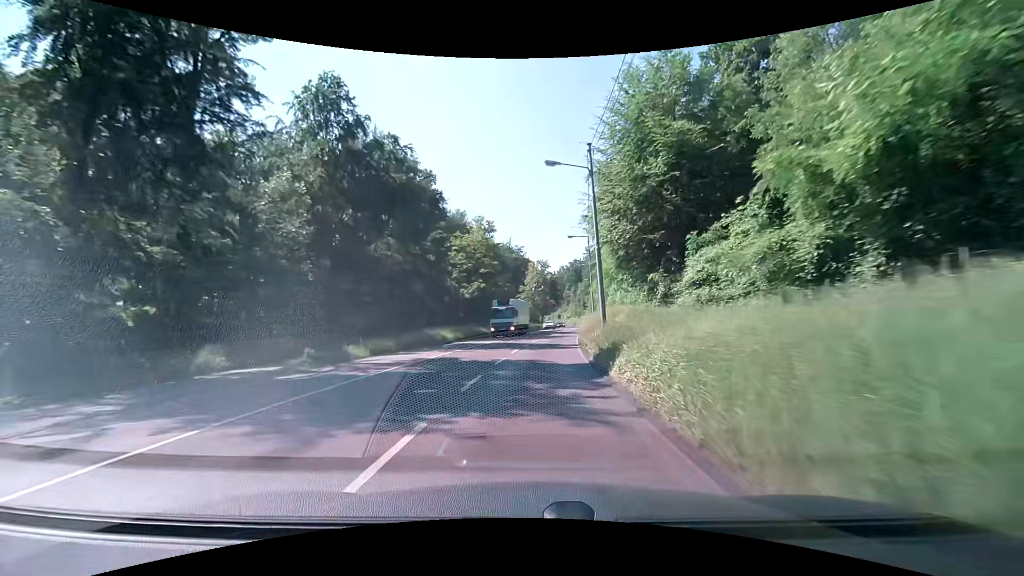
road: secondary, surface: asphalt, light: Day
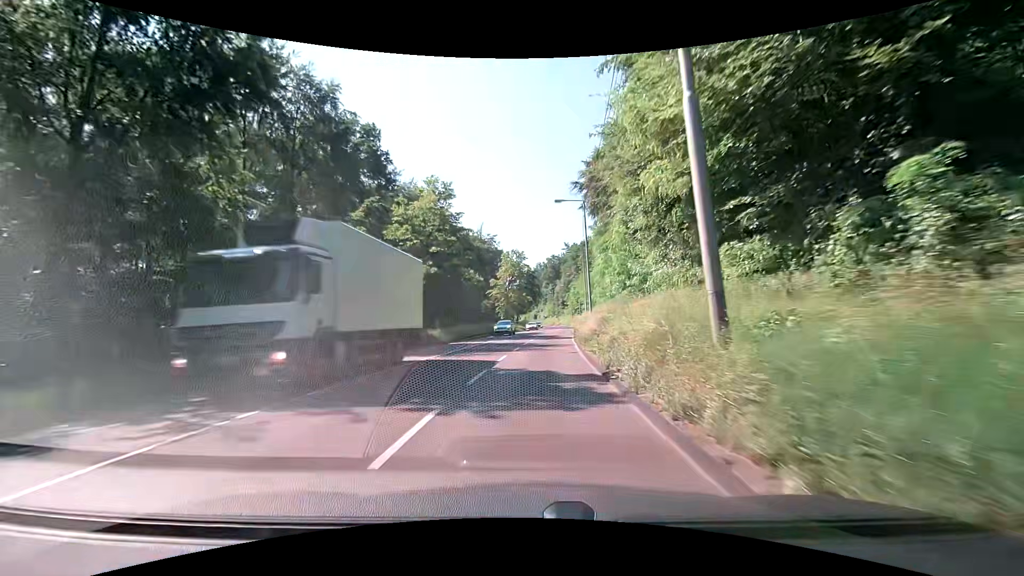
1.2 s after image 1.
(+0.5, +17.3) m; +3°
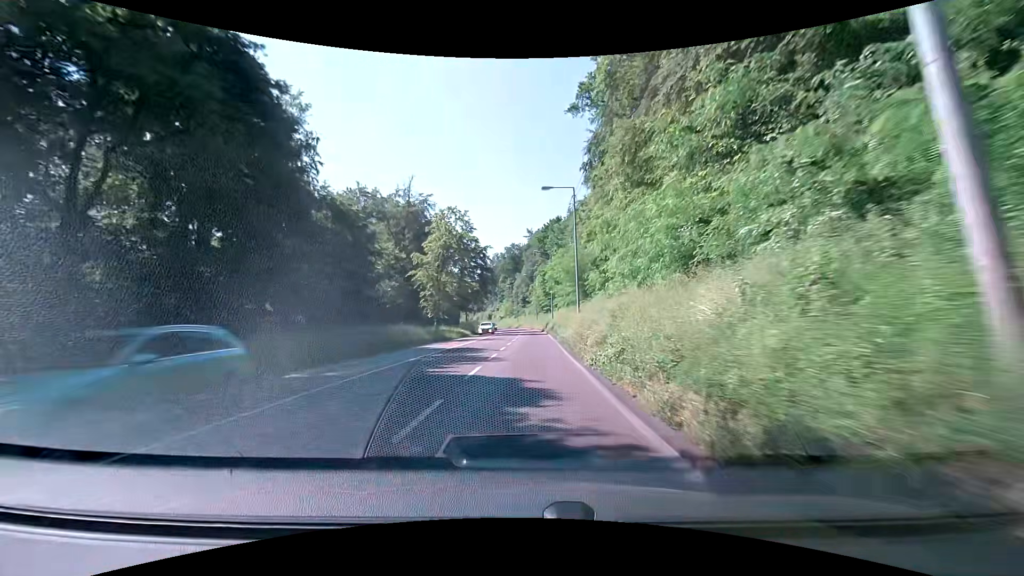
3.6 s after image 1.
(+1.6, +35.8) m; +5°
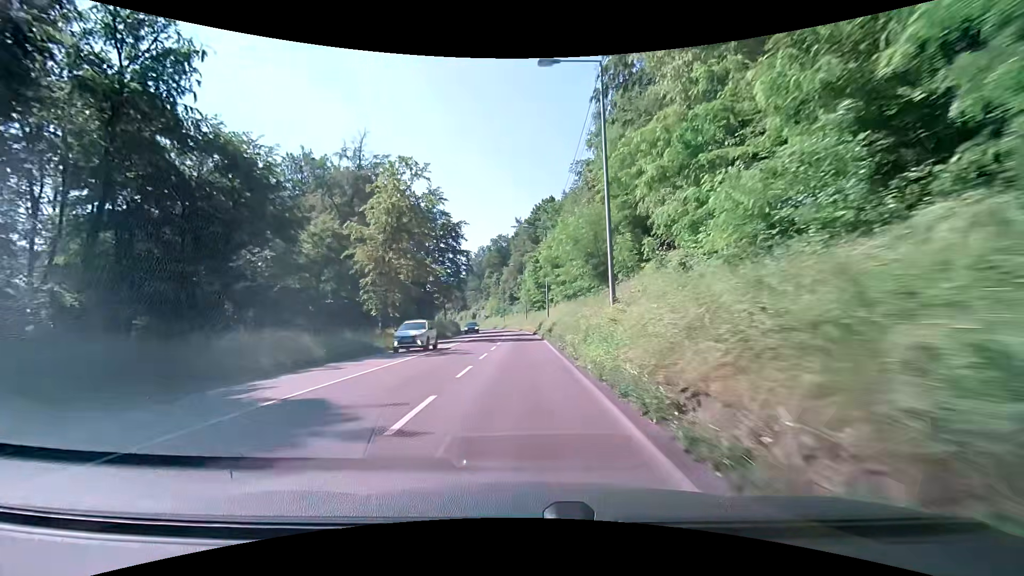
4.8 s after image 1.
(+0.3, +18.0) m; +2°
